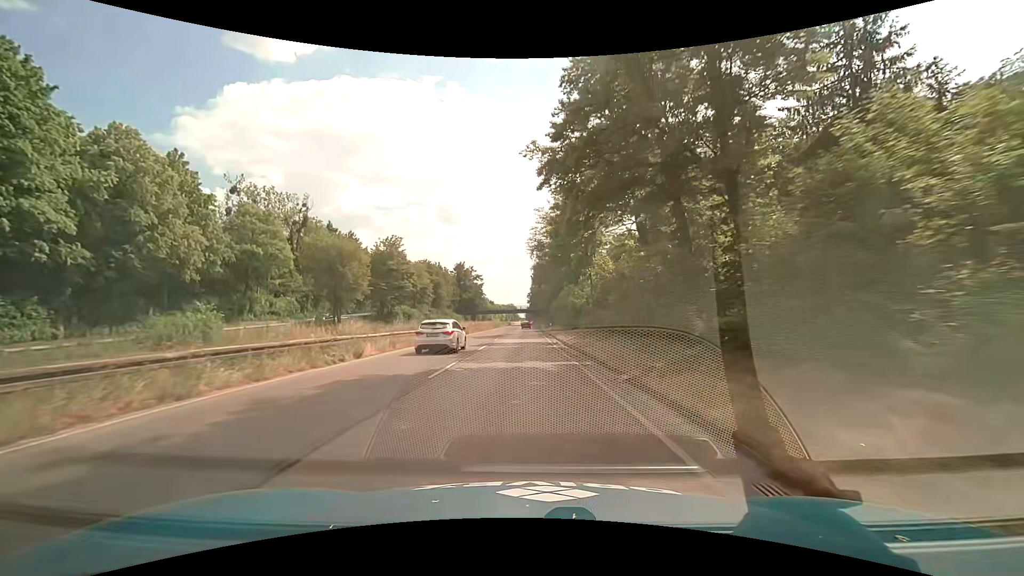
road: trunk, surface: asphalt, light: Day
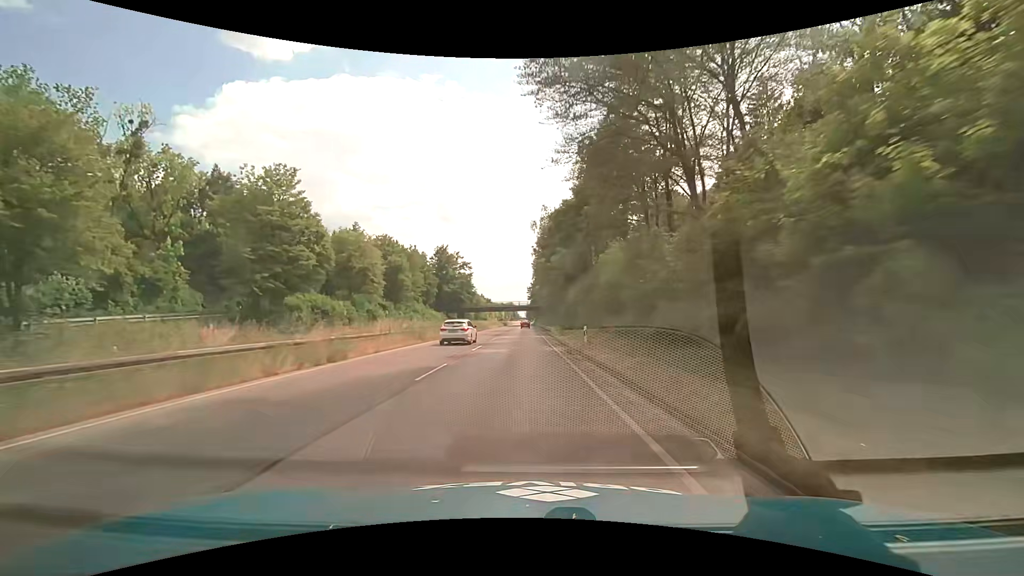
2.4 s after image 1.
(-0.1, +36.7) m; -1°
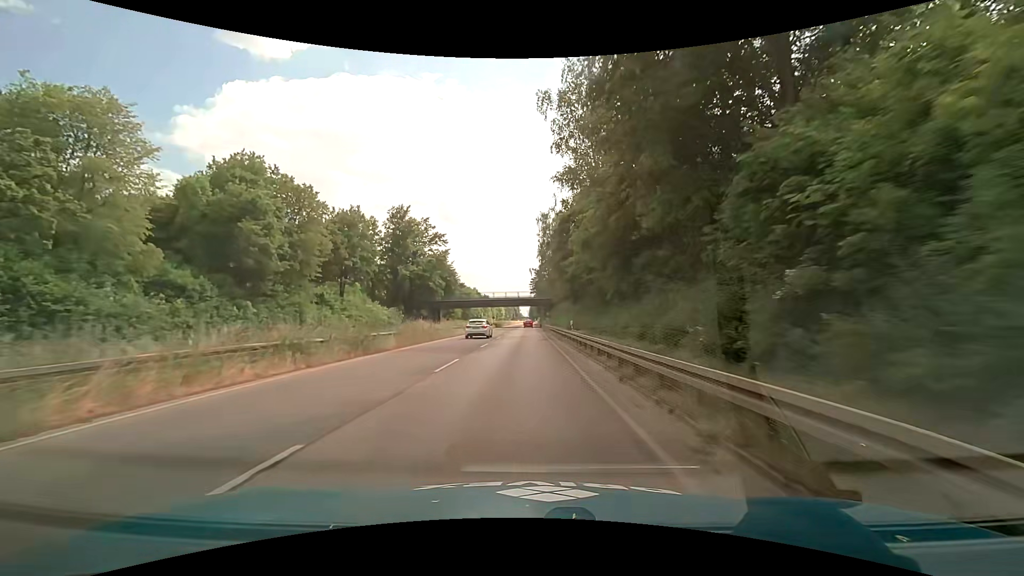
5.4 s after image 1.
(+0.4, +45.9) m; 0°
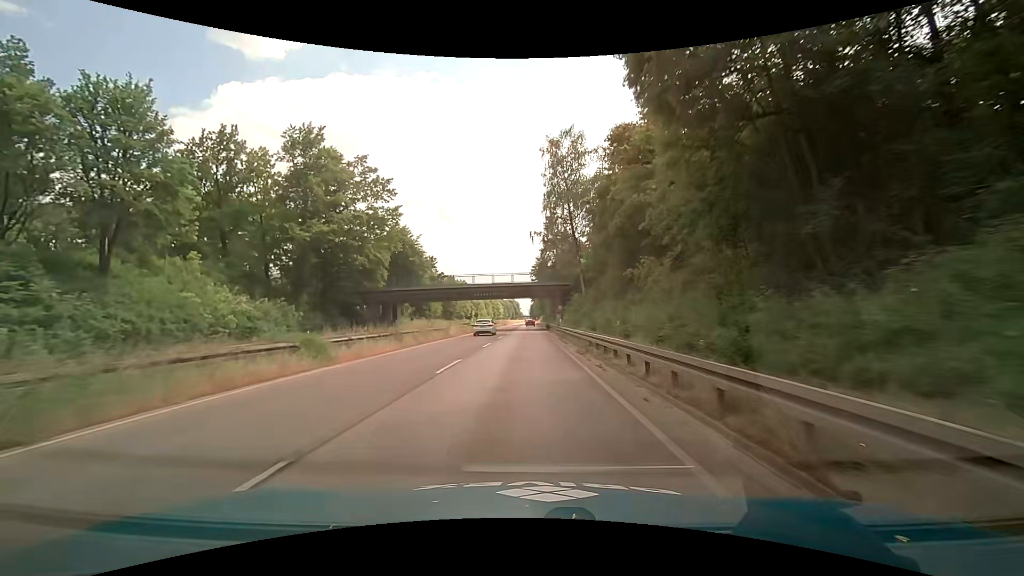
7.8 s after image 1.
(+0.1, +36.7) m; 0°
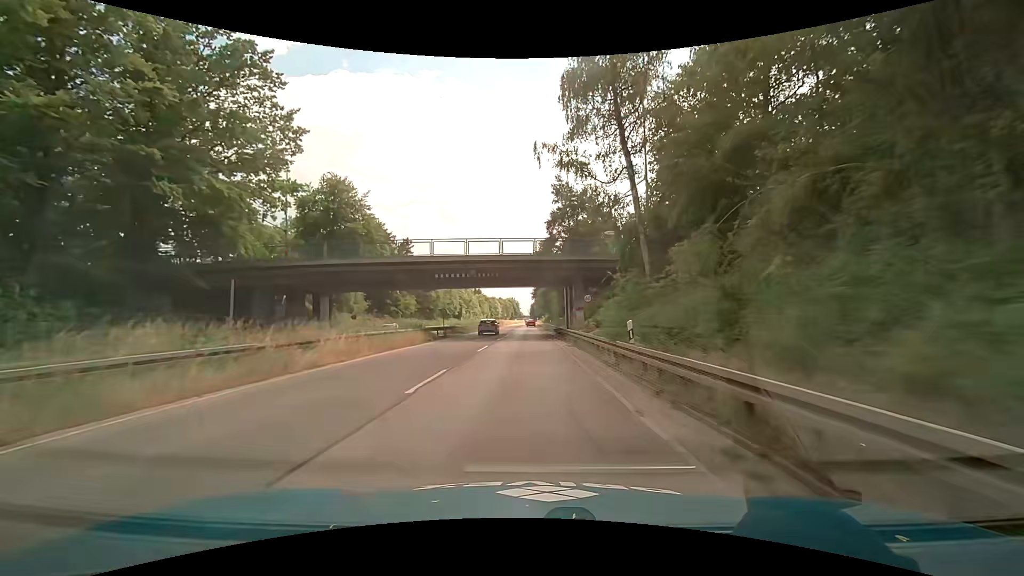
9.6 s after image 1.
(0.0, +27.4) m; 0°
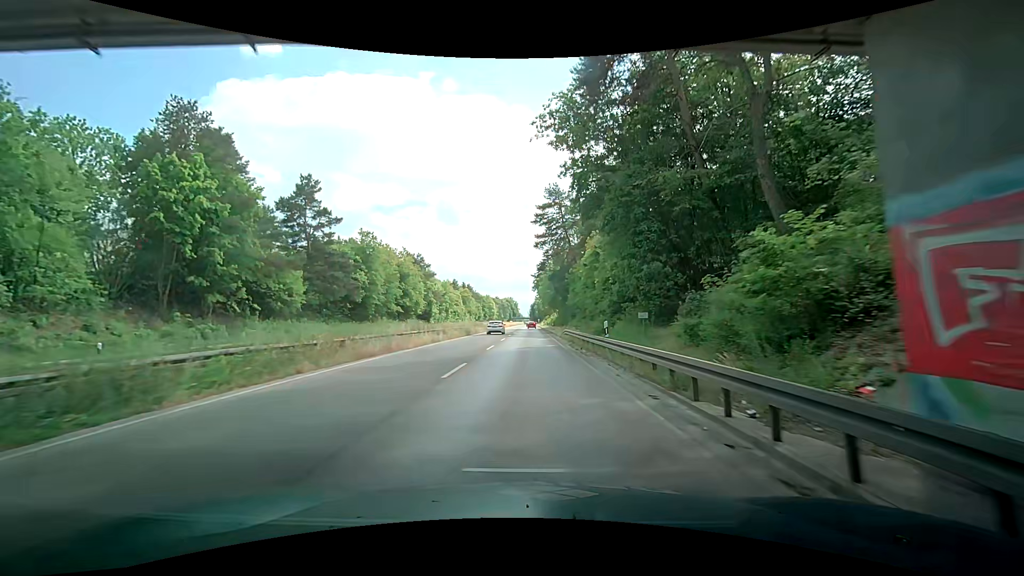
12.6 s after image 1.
(0.0, +45.7) m; 0°
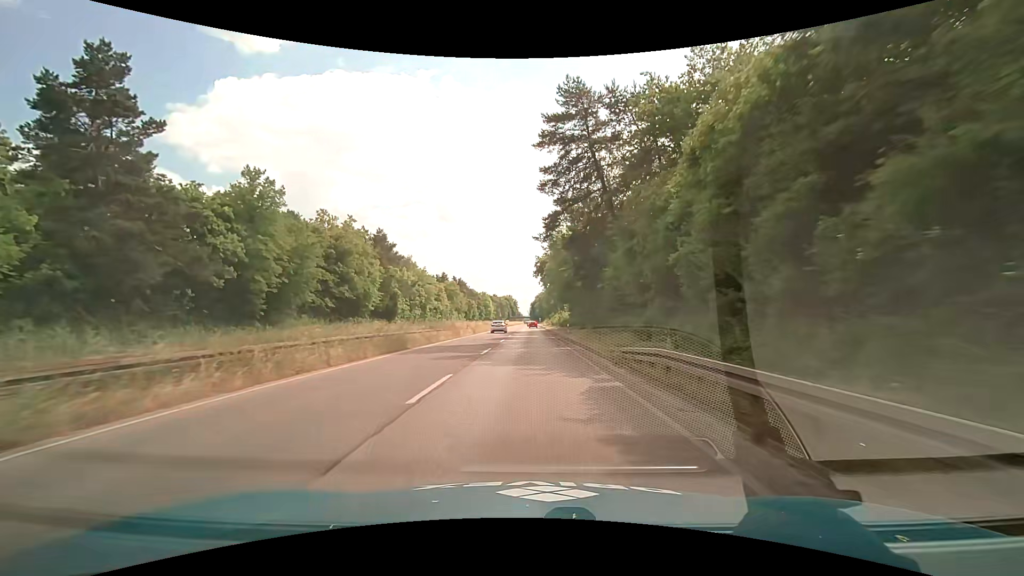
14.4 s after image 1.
(-0.2, +27.4) m; +1°
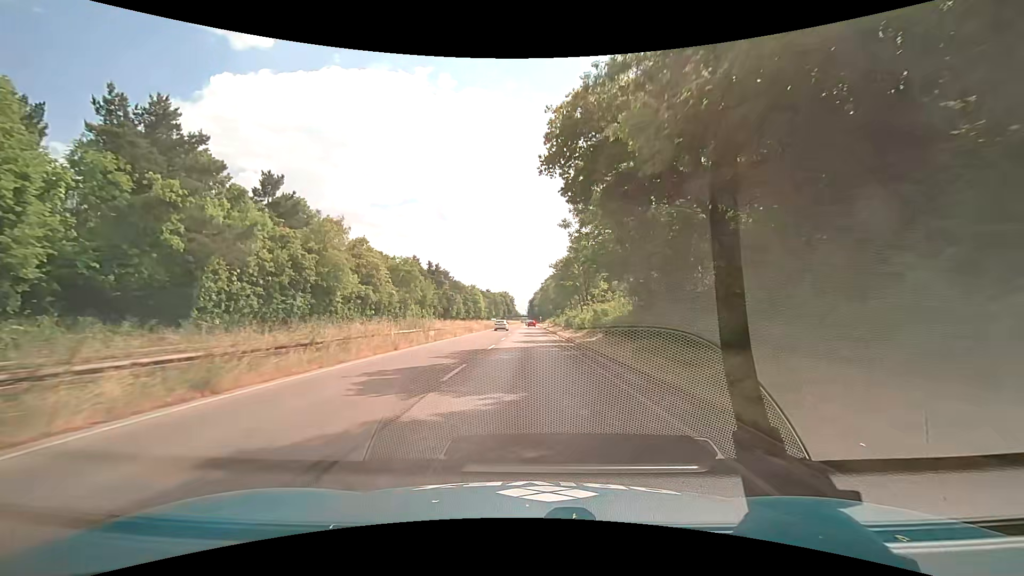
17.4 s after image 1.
(-0.8, +45.7) m; -1°
(0, +10) (0, +20) (0, +30) (0, +40) (0, +50) (0, +60) (0, +70) (0, +80) (0, +90) (0, +100) m
